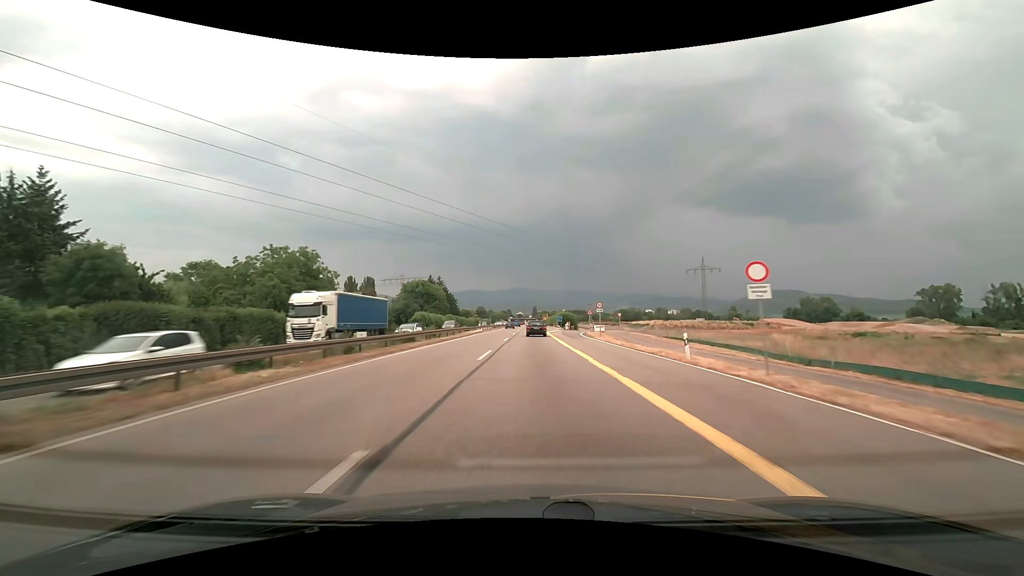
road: trunk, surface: asphalt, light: Day
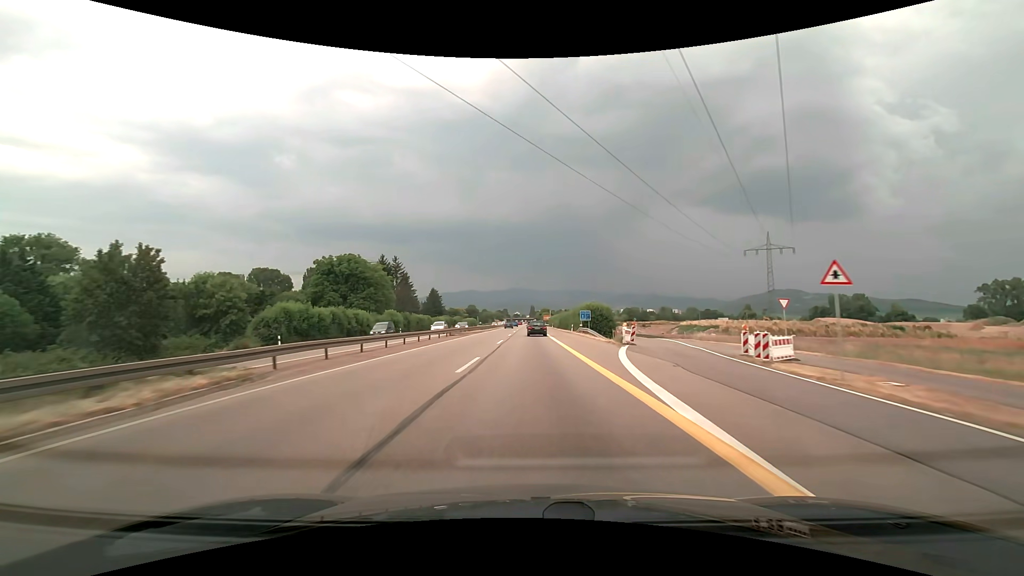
(+0.2, +58.5) m; 0°
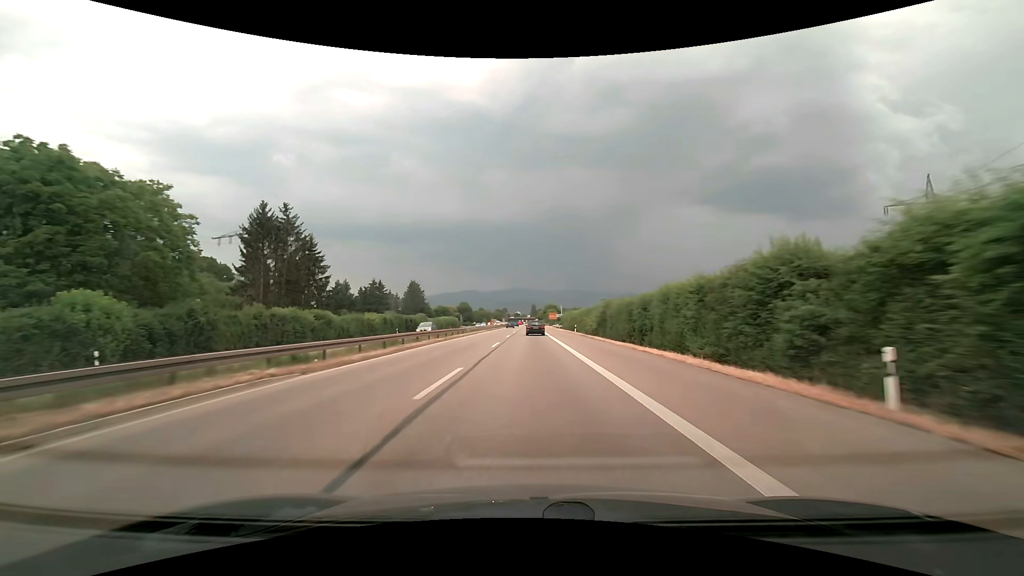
(0.0, +58.7) m; 0°
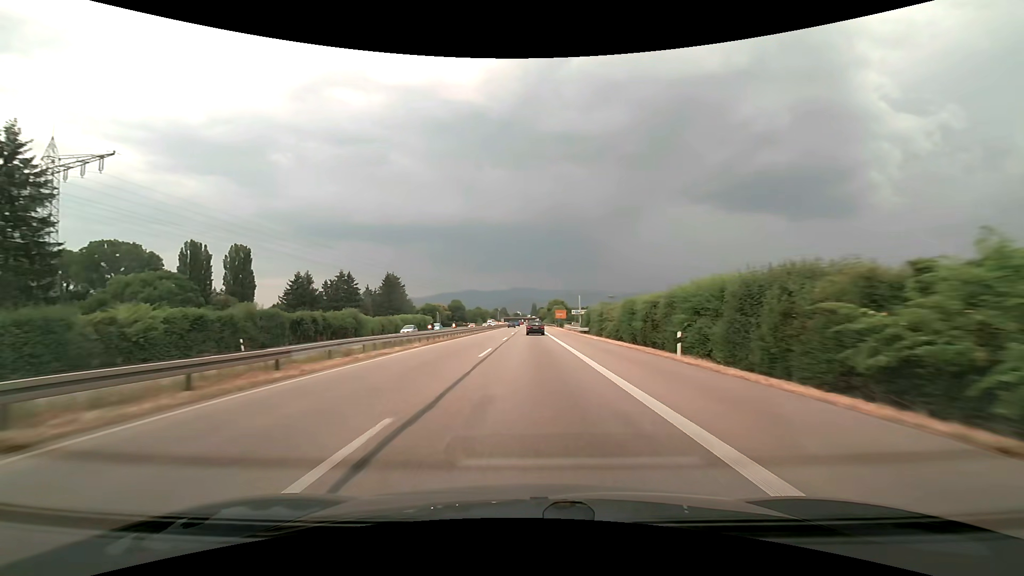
(0.0, +43.7) m; 0°
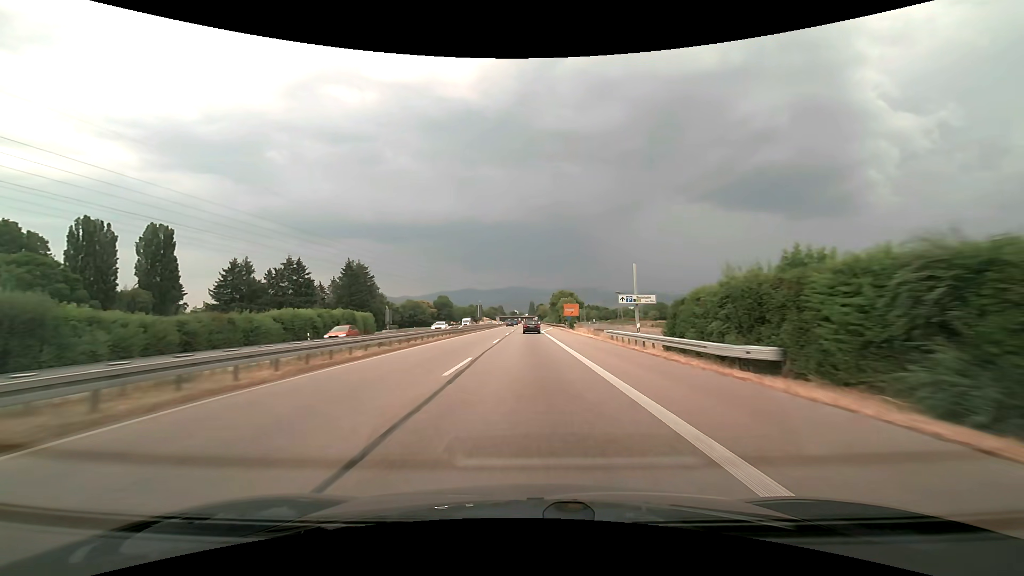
(+0.1, +43.1) m; 0°
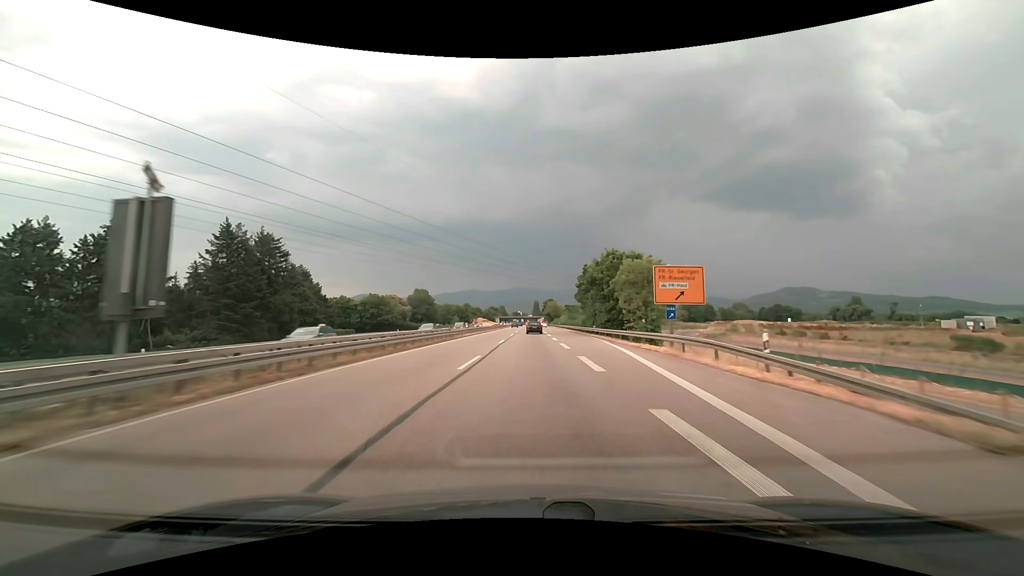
(-0.1, +70.6) m; 0°
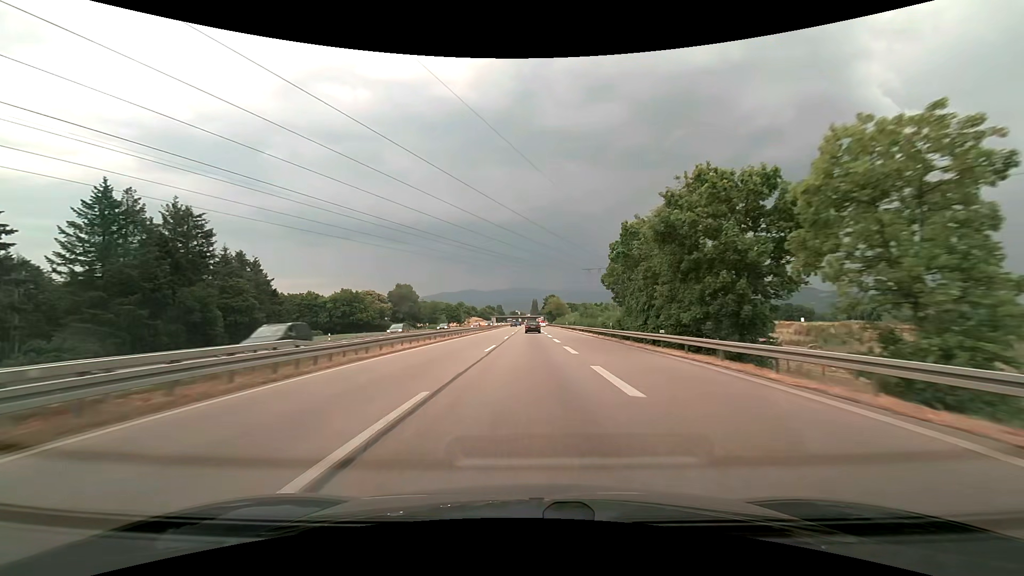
(0.0, +28.4) m; 0°
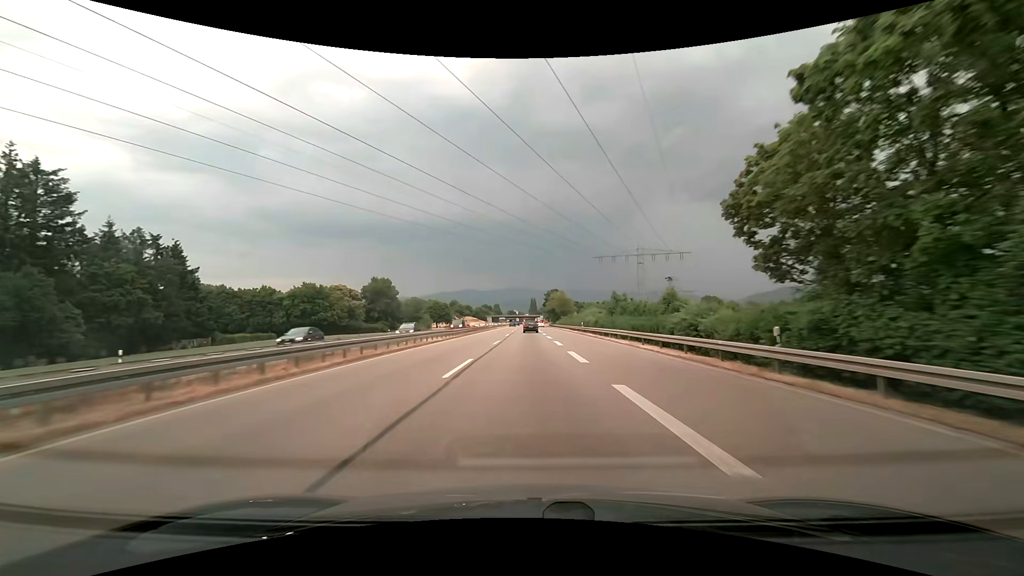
(+0.1, +28.5) m; 0°
(0, +10) (0, +20) (0, +30) (0, +40) (0, +50) (0, +60) (0, +70) (0, +80) (-1, +90) (-1, +100) m
